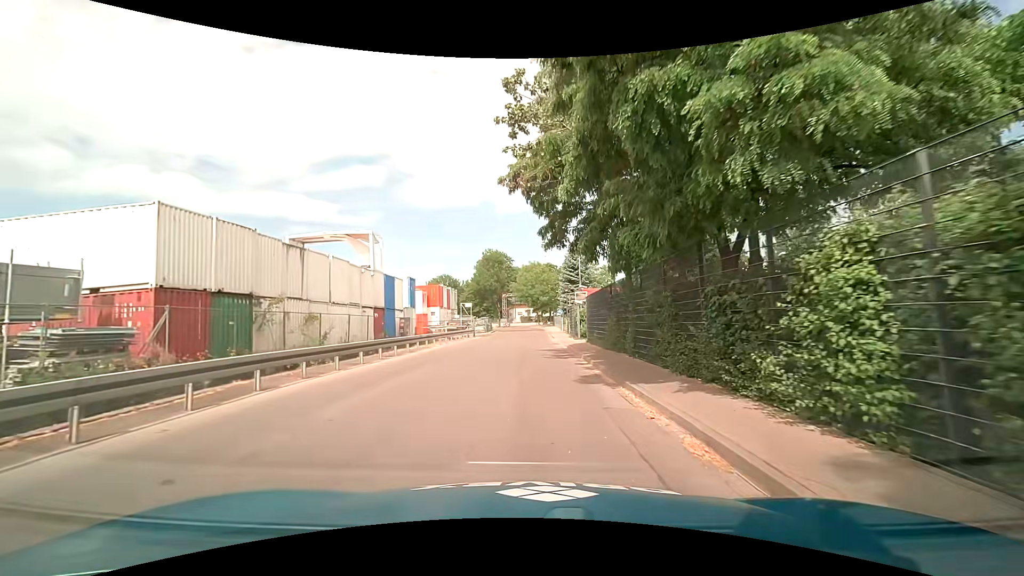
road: residential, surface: asphalt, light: Day
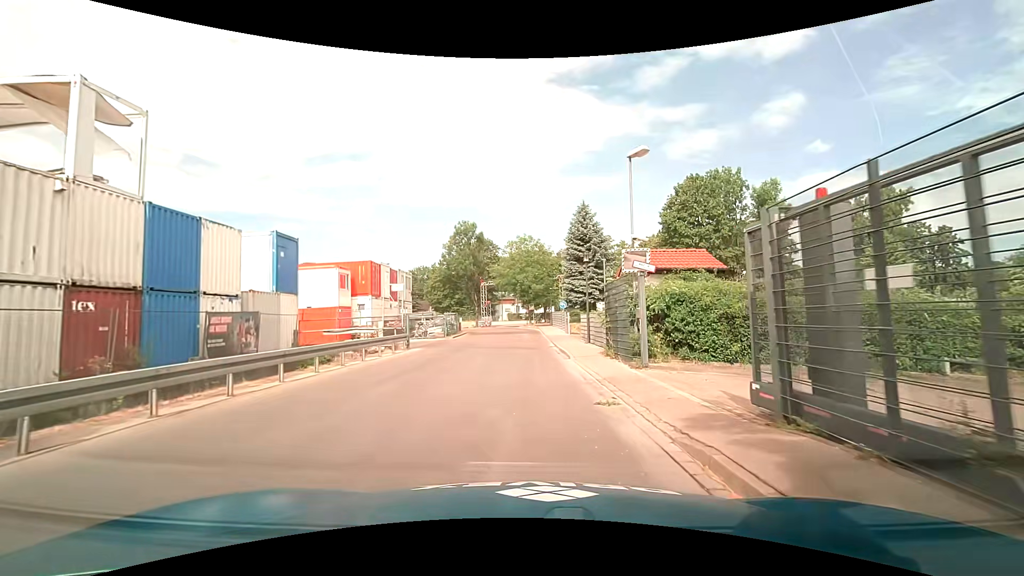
(+0.1, +22.4) m; +1°
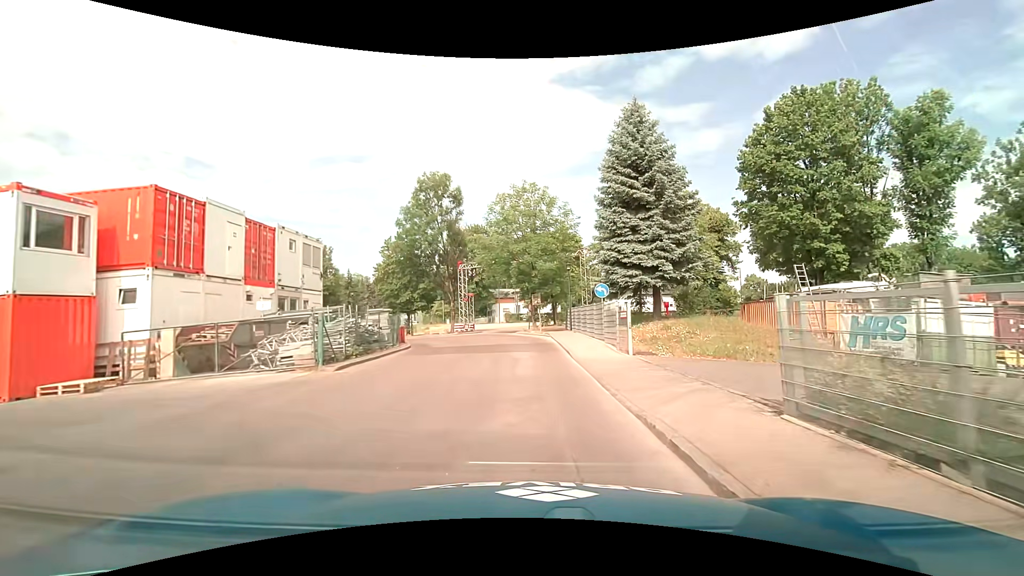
(-0.2, +21.8) m; 0°
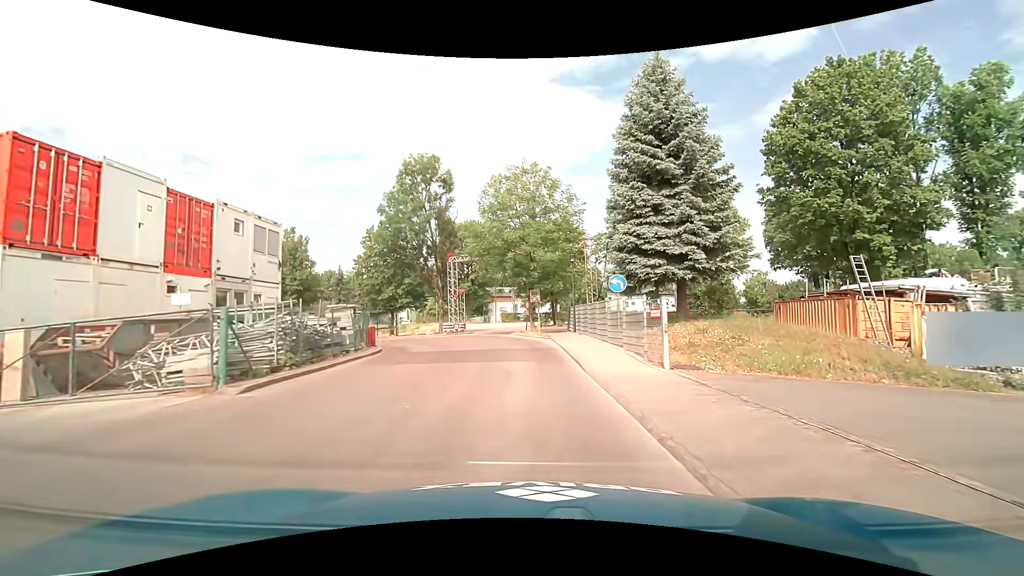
(0.0, +4.3) m; 0°
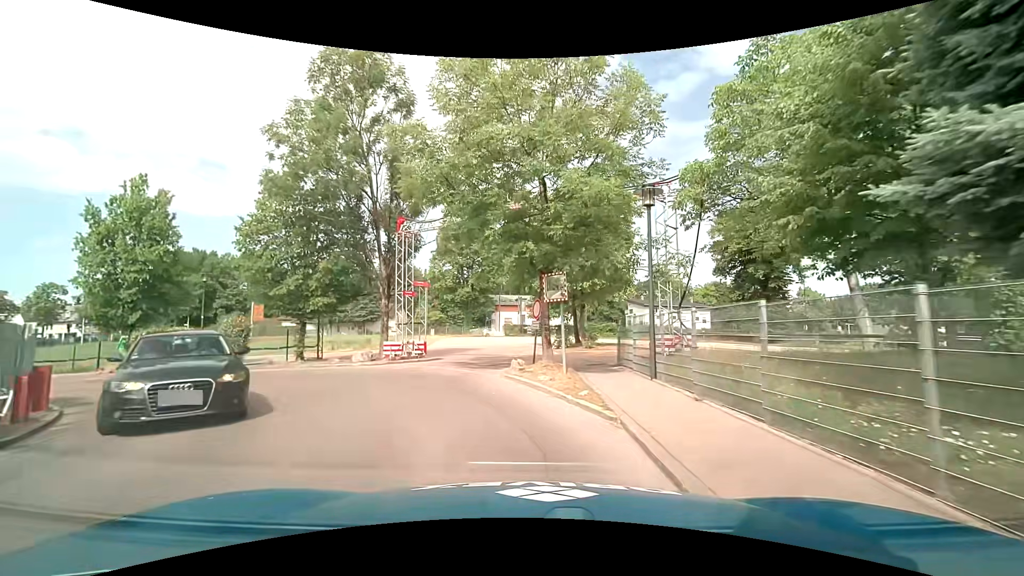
(0.0, +16.3) m; 0°
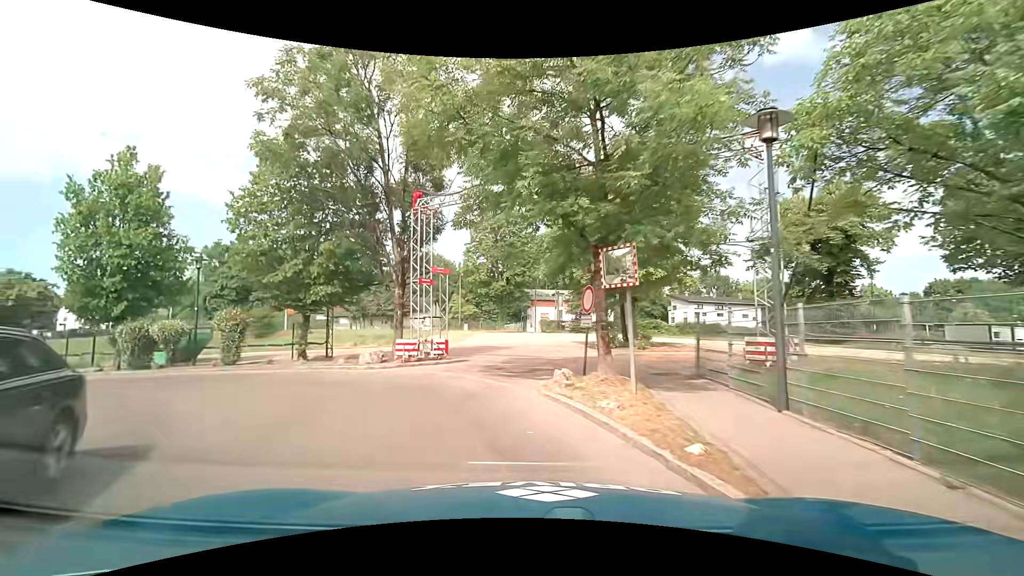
(-0.1, +3.8) m; -4°
